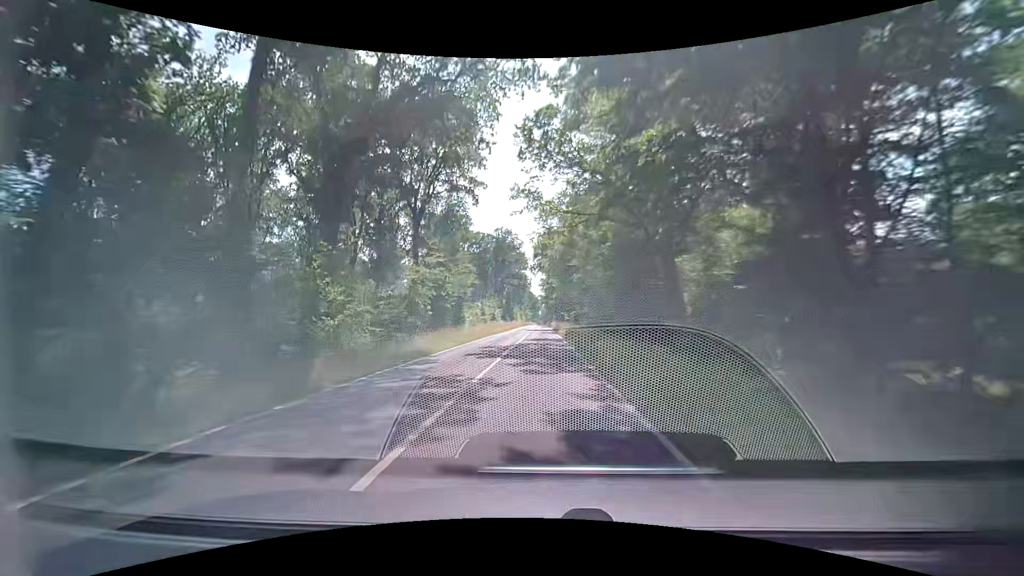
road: secondary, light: Day
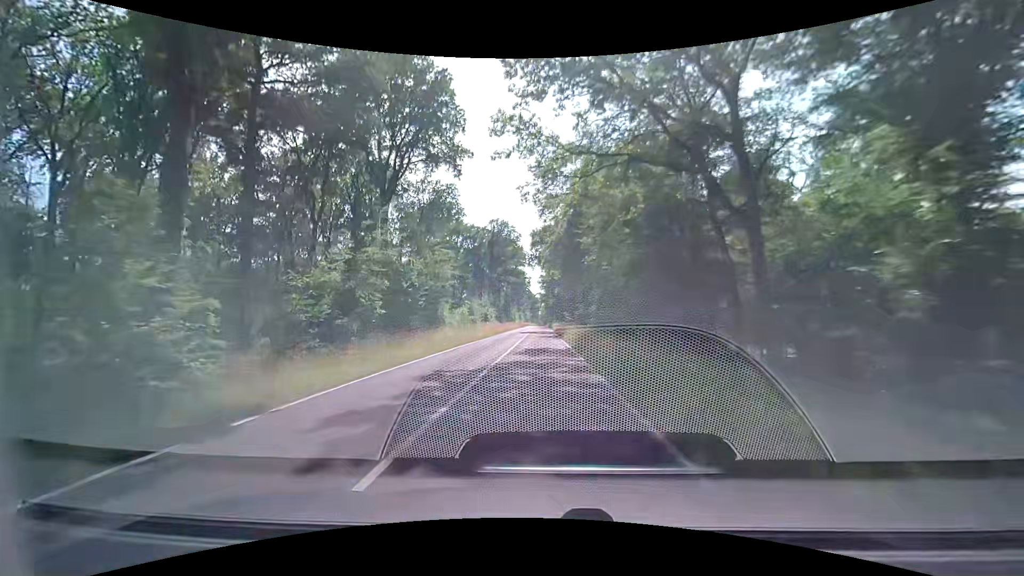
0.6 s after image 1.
(0.0, +12.5) m; 0°
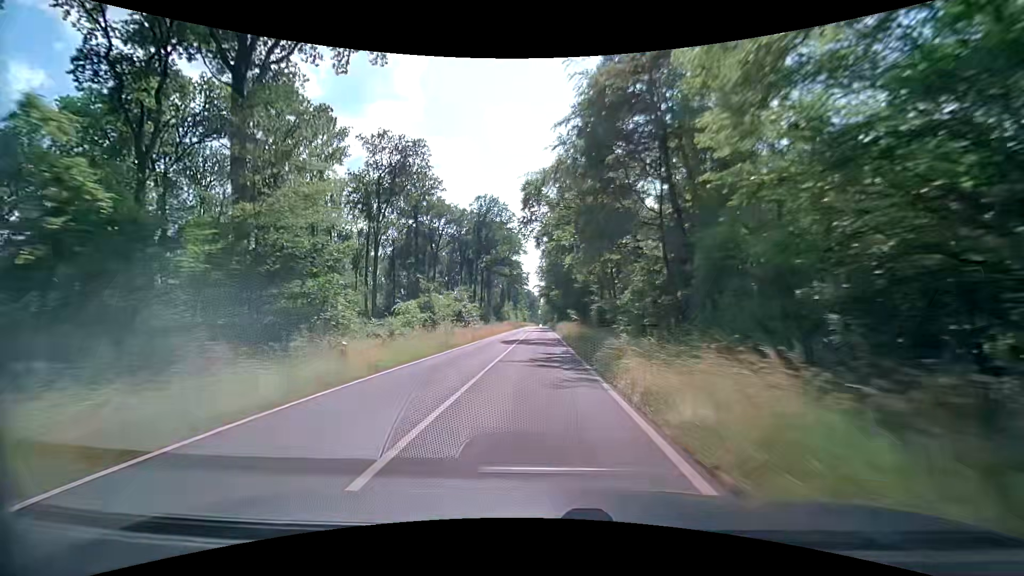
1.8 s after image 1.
(-0.1, +25.1) m; 0°
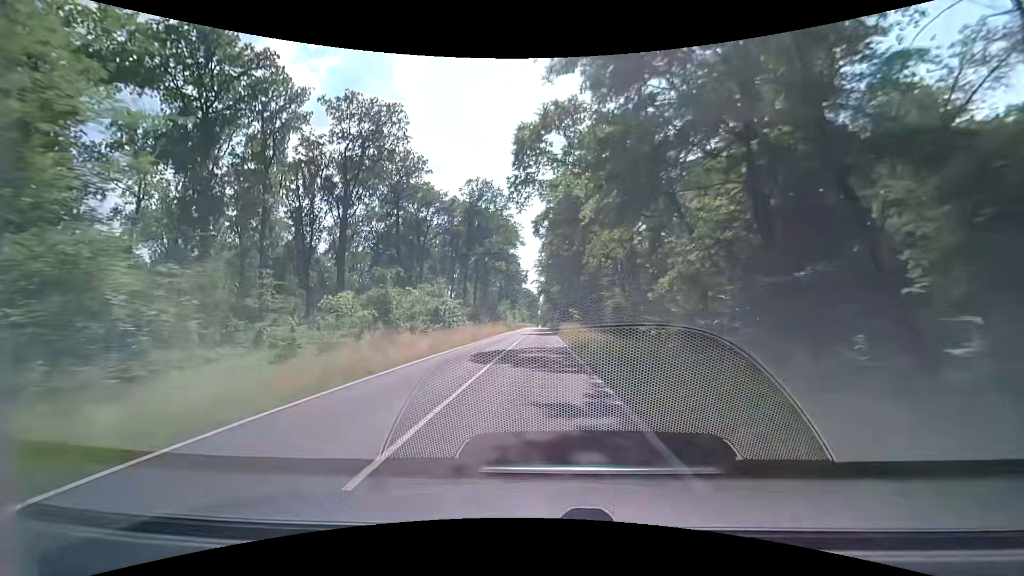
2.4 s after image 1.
(+0.1, +12.5) m; 0°
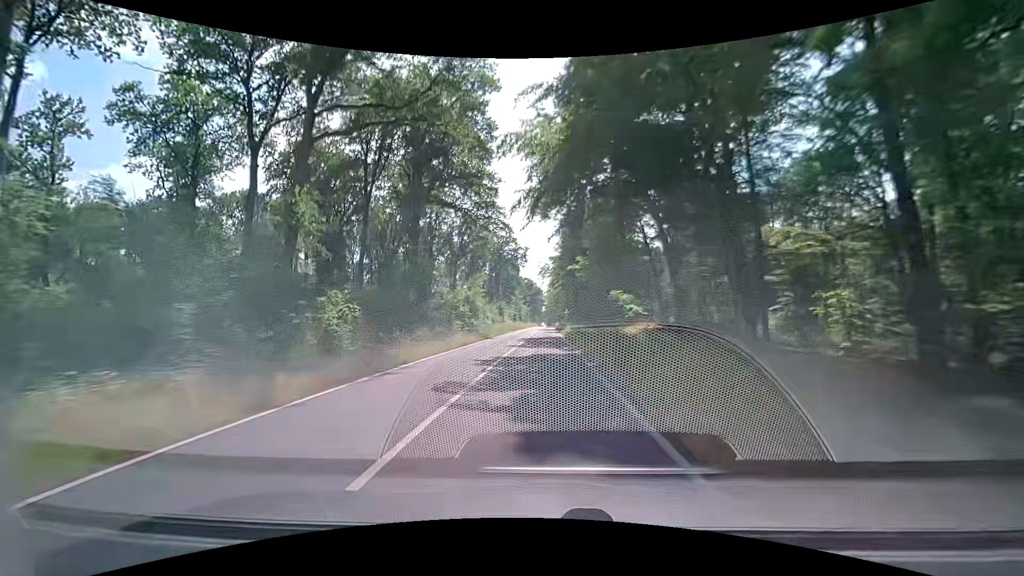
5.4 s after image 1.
(0.0, +62.7) m; -1°
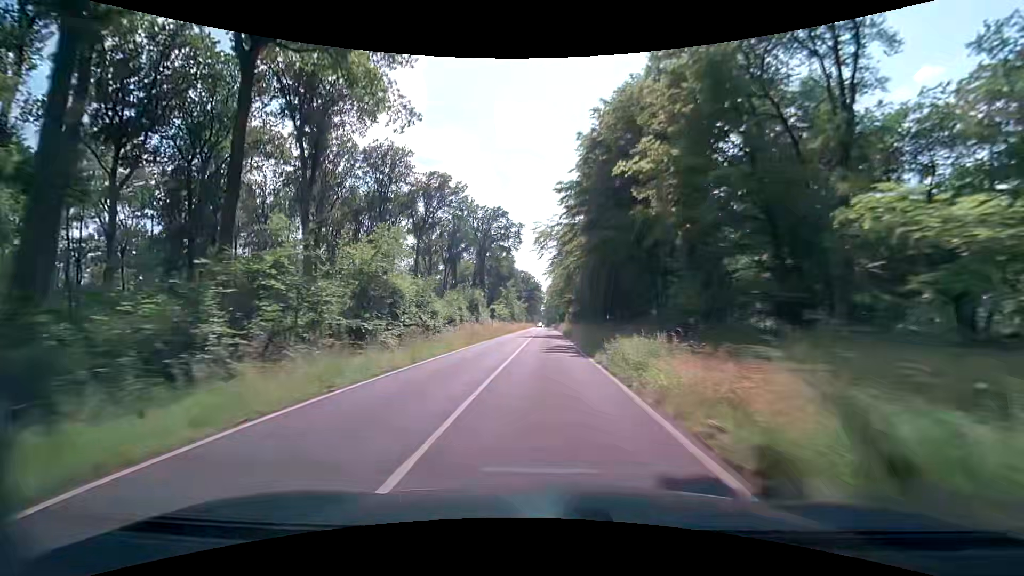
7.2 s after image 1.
(+0.2, +37.7) m; 0°
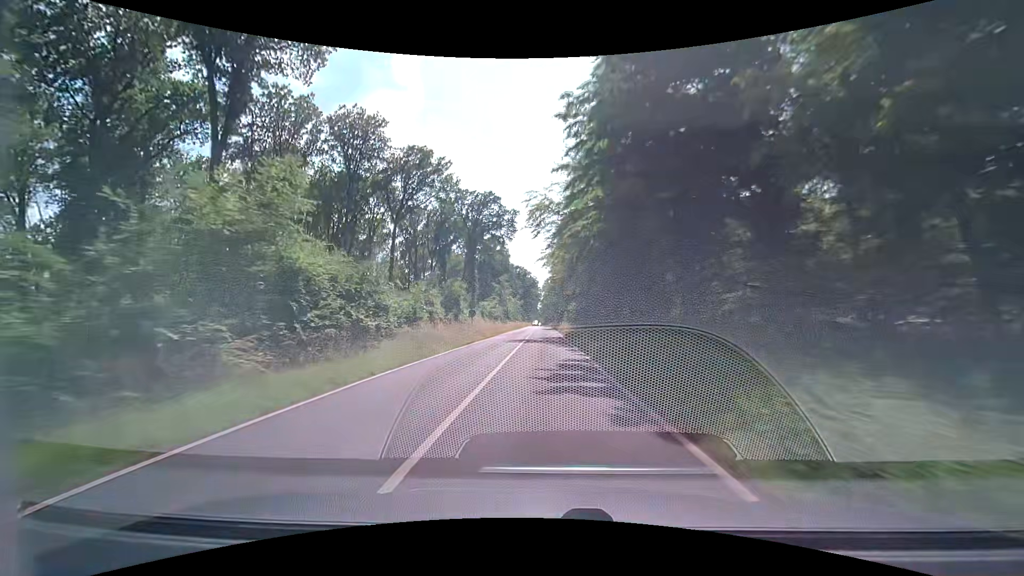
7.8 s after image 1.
(+0.1, +12.6) m; 0°
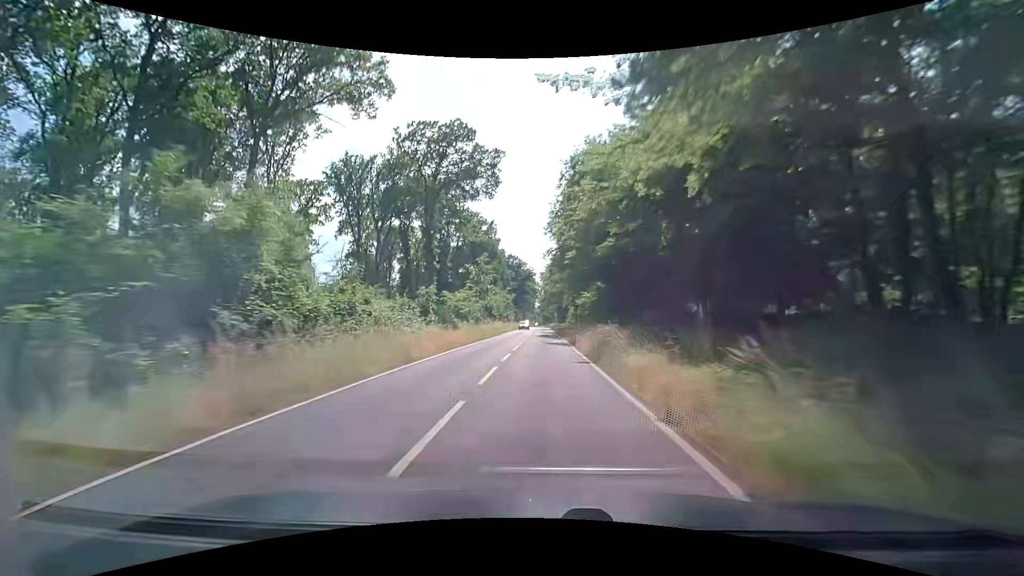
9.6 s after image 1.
(+0.5, +37.7) m; +1°
(0, +10) (0, +20) (0, +30) (0, +40) (0, +50) (0, +60) (0, +70) (0, +80) (0, +90) (-1, +100) m
